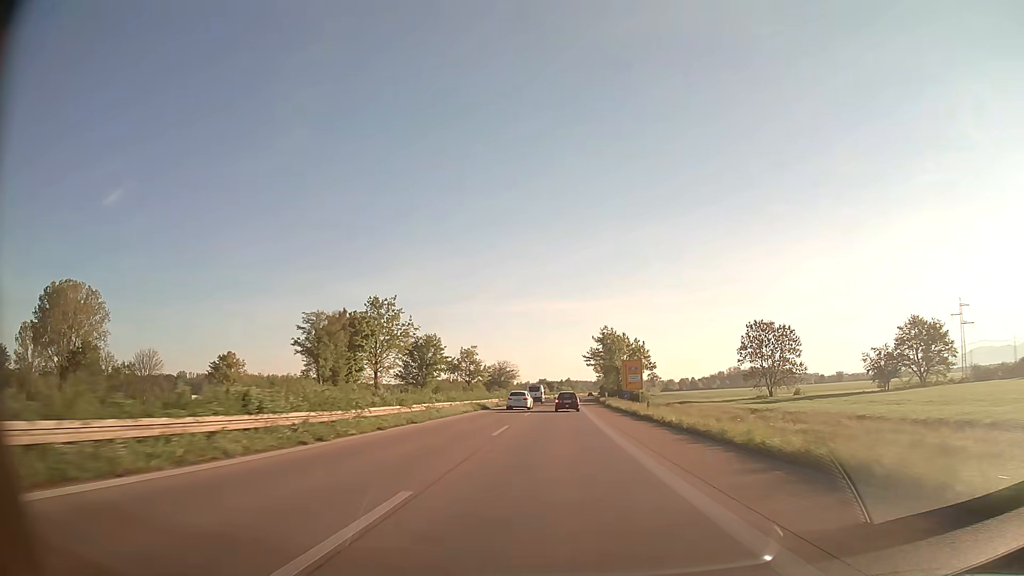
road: trunk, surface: asphalt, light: Day
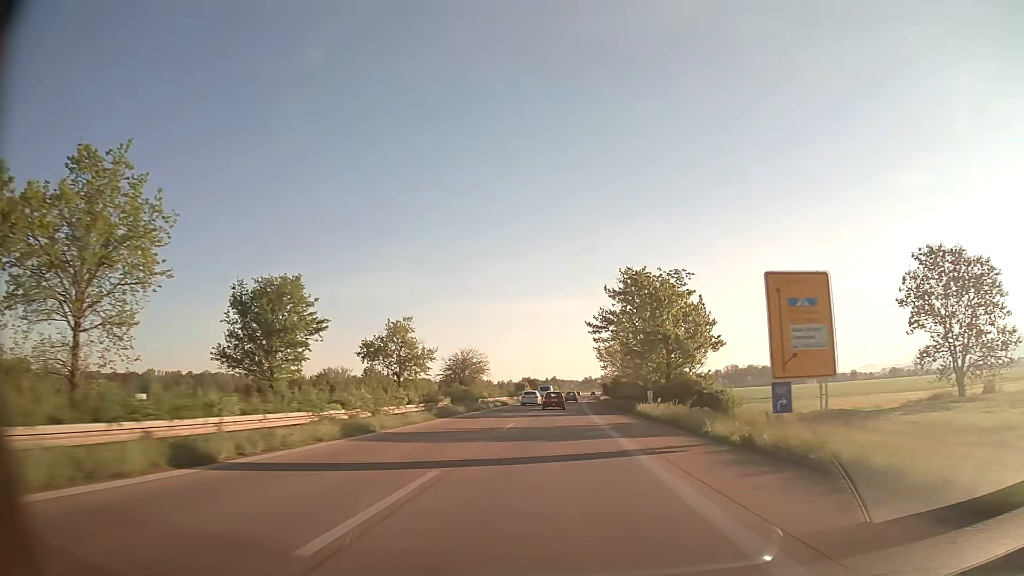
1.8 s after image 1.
(+0.5, +51.9) m; +1°
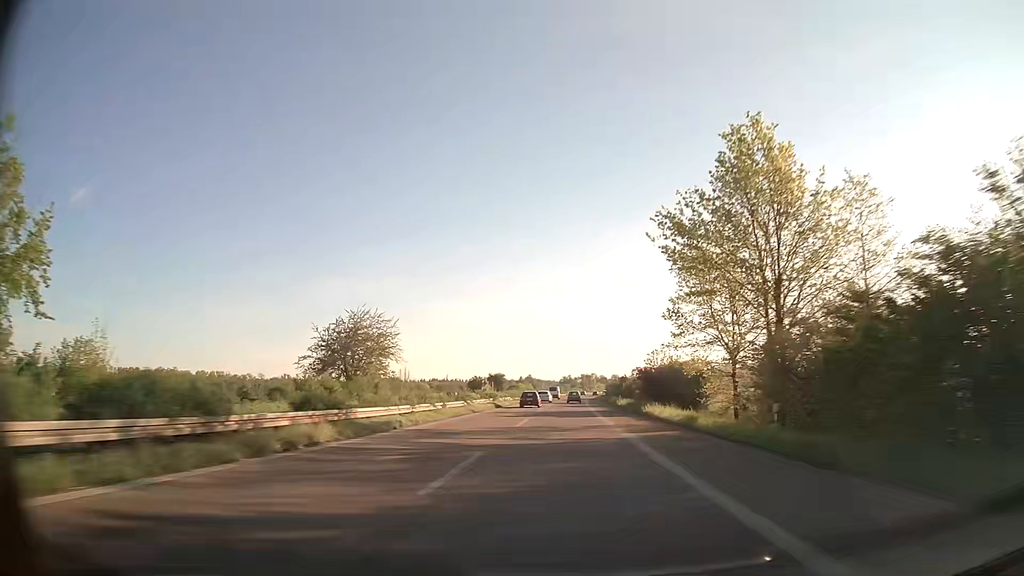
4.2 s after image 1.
(+1.1, +69.3) m; +2°
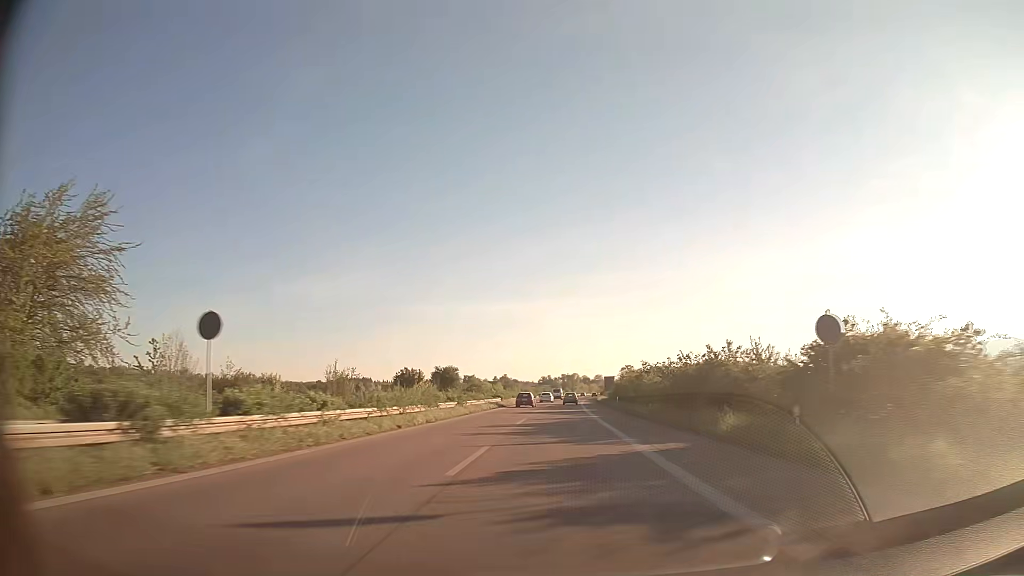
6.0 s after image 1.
(+0.9, +52.0) m; +2°
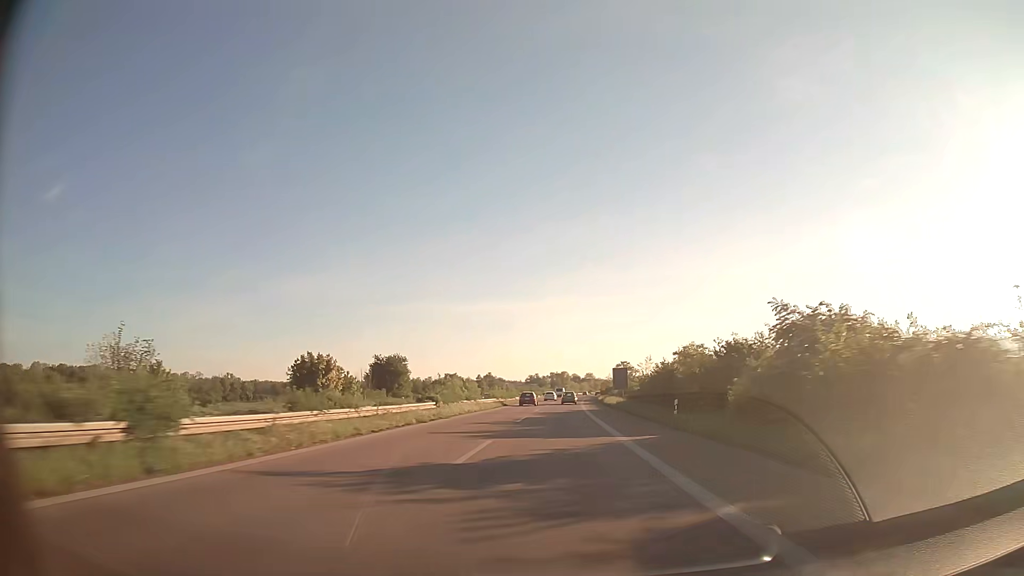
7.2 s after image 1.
(+0.3, +34.7) m; +1°
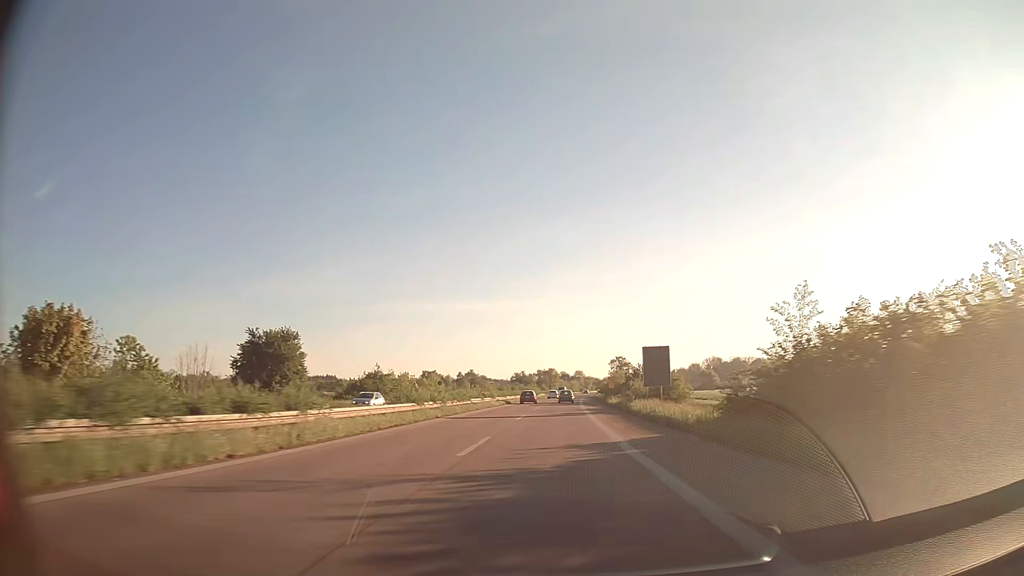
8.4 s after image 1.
(+0.3, +34.5) m; +1°
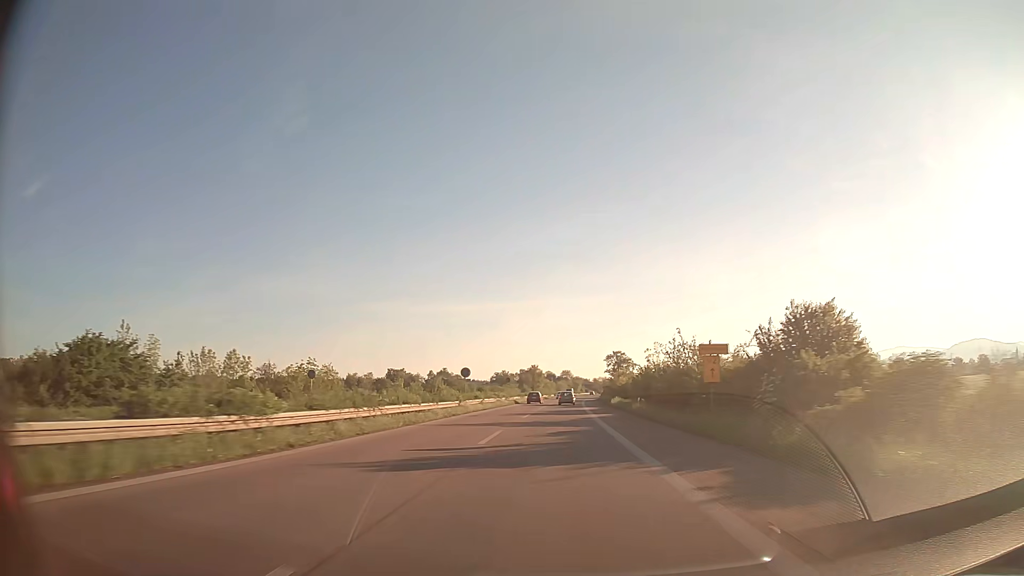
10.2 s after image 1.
(+0.5, +51.2) m; +1°
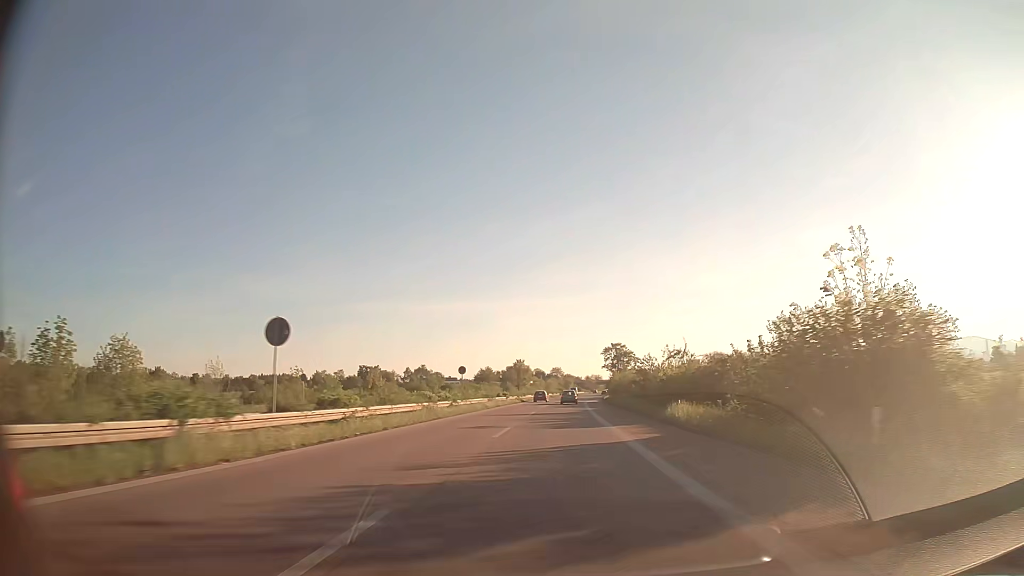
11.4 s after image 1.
(+0.3, +33.8) m; +1°
(0, +10) (0, +20) (0, +30) (0, +40) (+1, +50) (+1, +60) (+1, +70) (+2, +80) (+2, +90) (+3, +100) m
